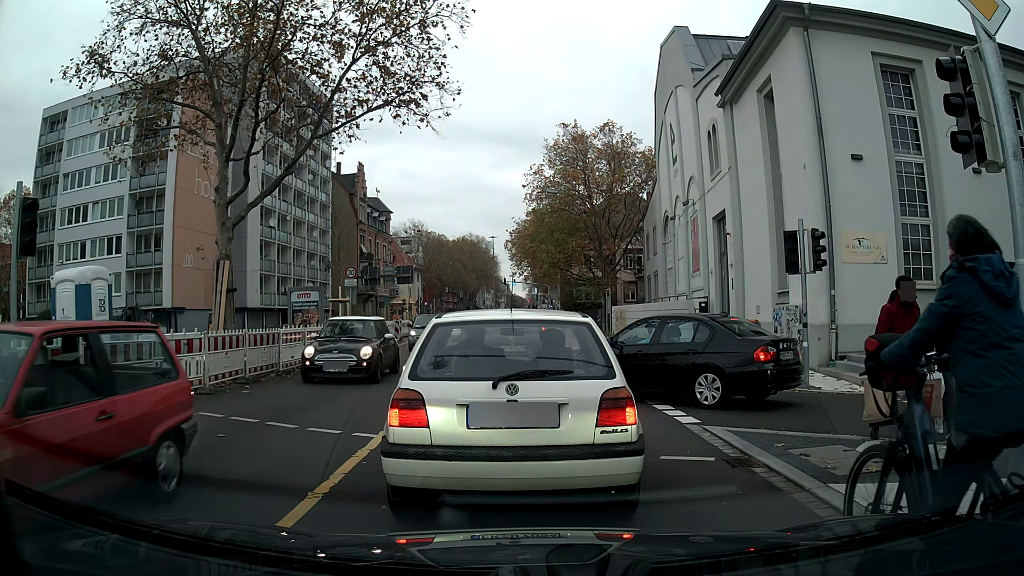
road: secondary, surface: asphalt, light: Day
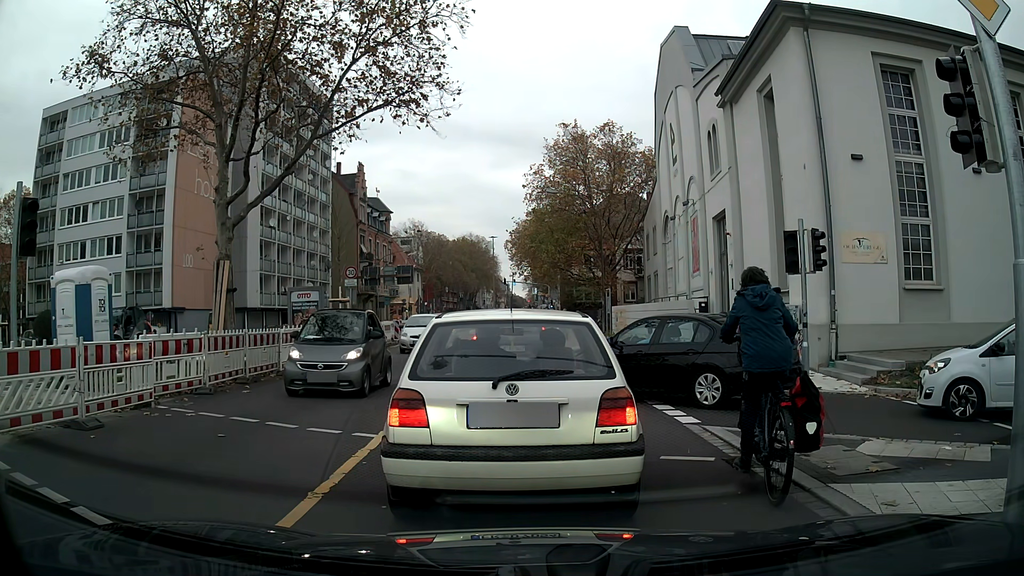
(0.0, 0.0) m; 0°
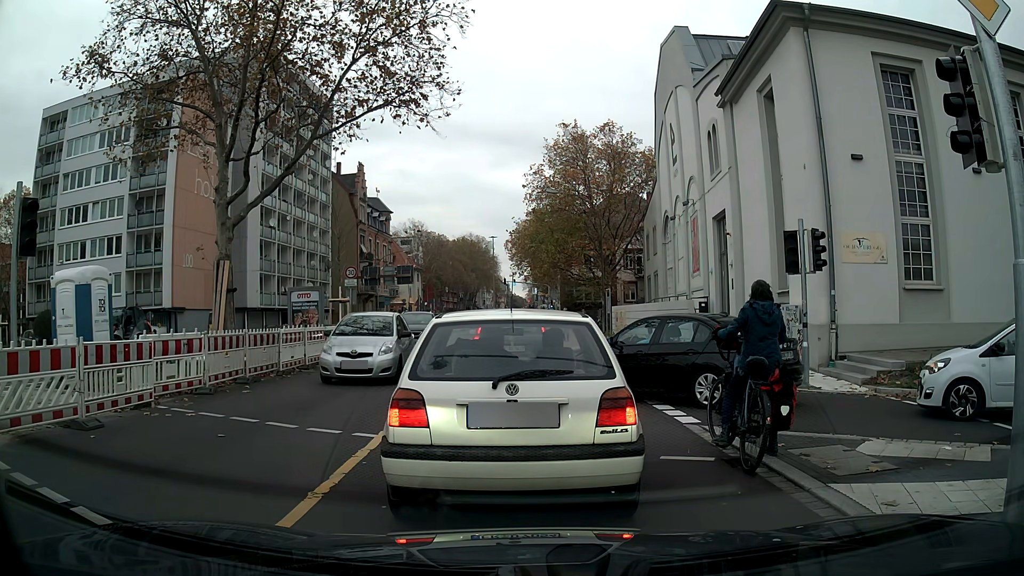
(0.0, 0.0) m; 0°
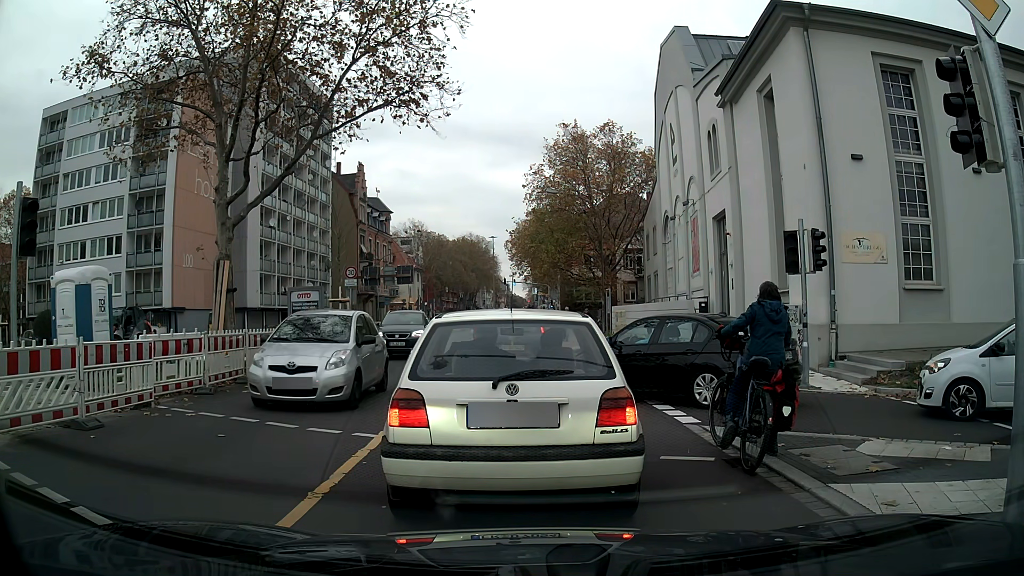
(0.0, 0.0) m; 0°
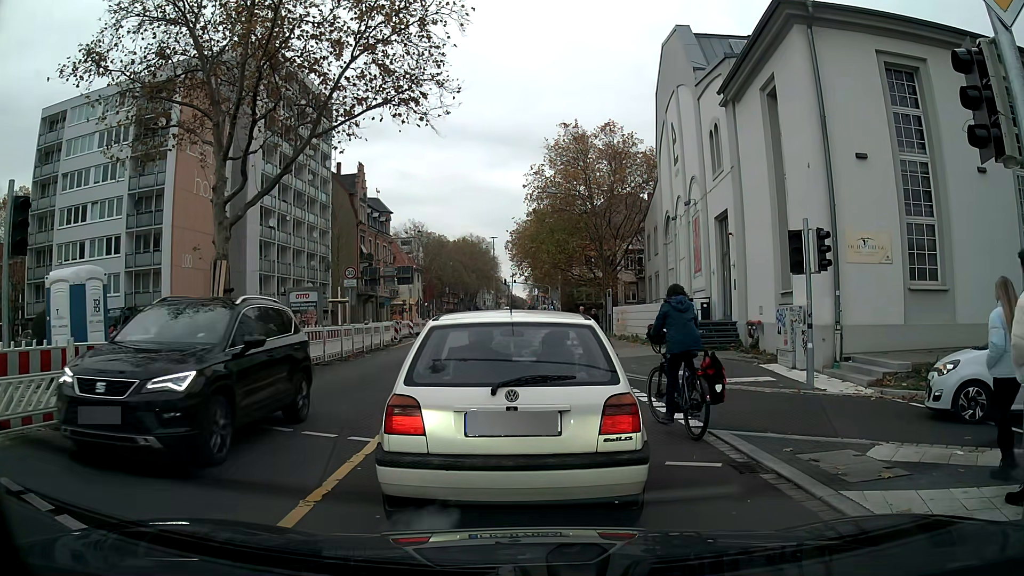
(0.0, +0.2) m; 0°
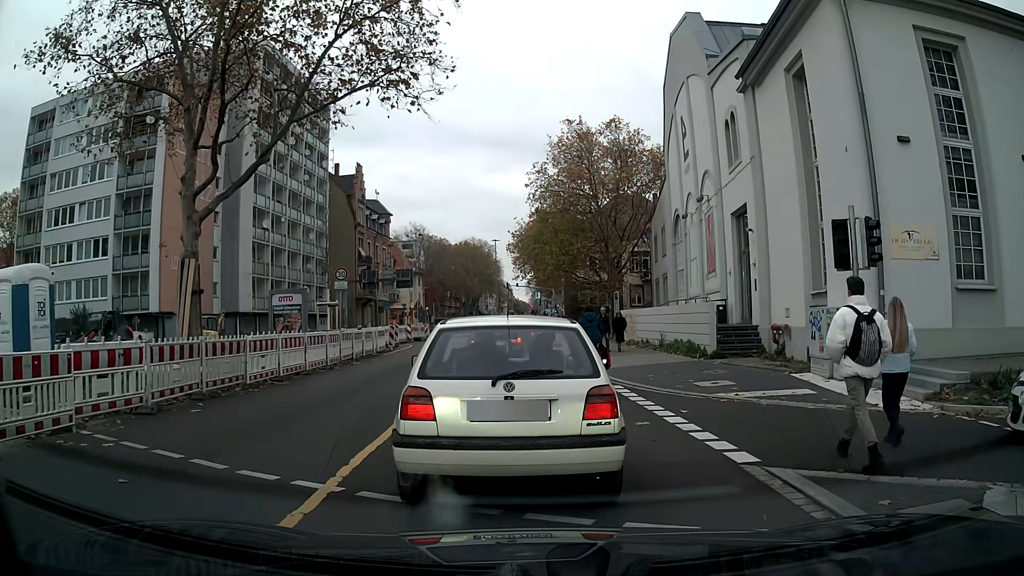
(0.0, +2.1) m; -2°
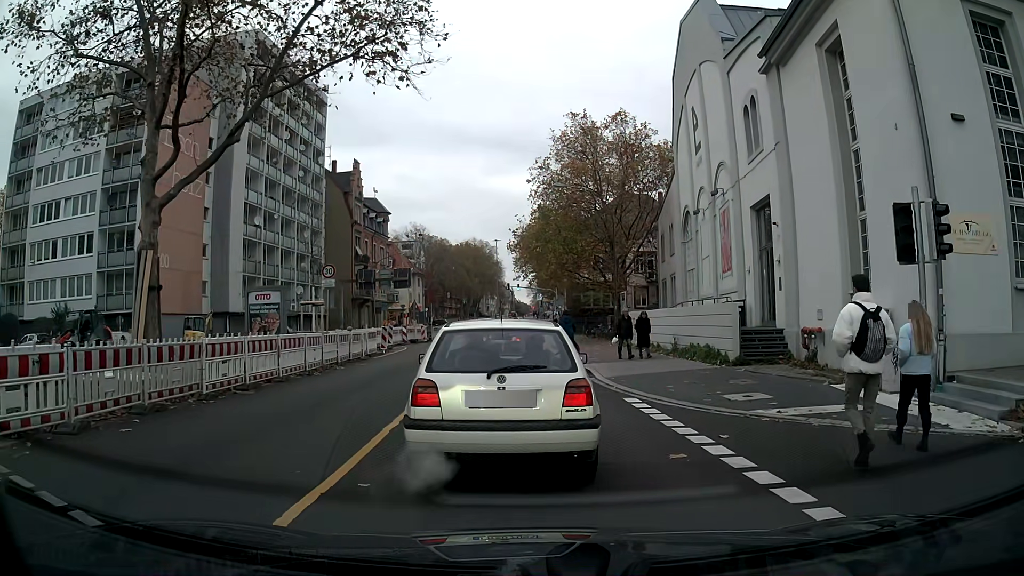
(0.0, +2.2) m; +1°
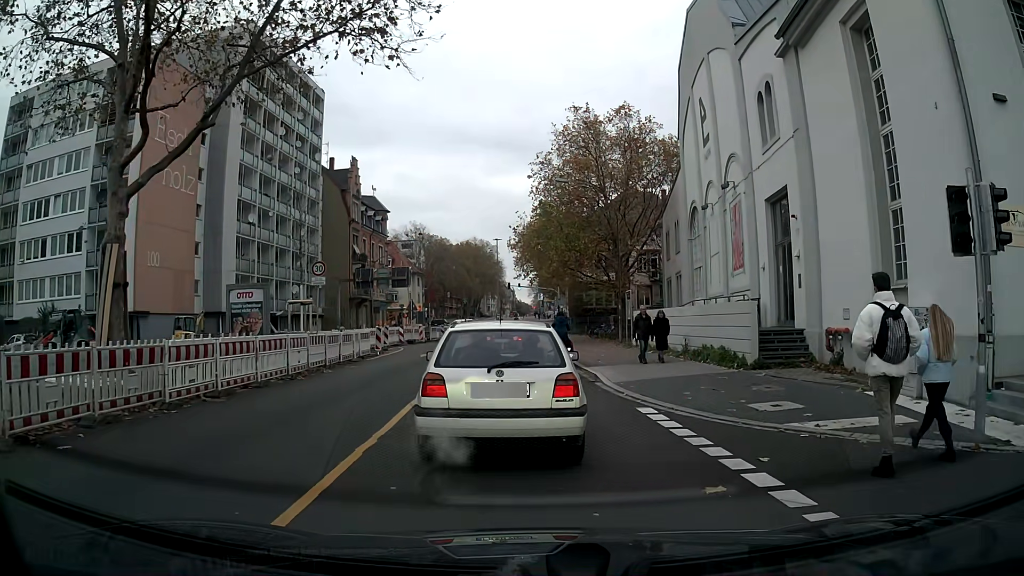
(0.0, +1.5) m; 0°
(0, +10) (0, +20) (0, +30) (0, +40) (0, +50) (0, +60) (+1, +70) (+1, +80) (+1, +90) (0, +100) m
